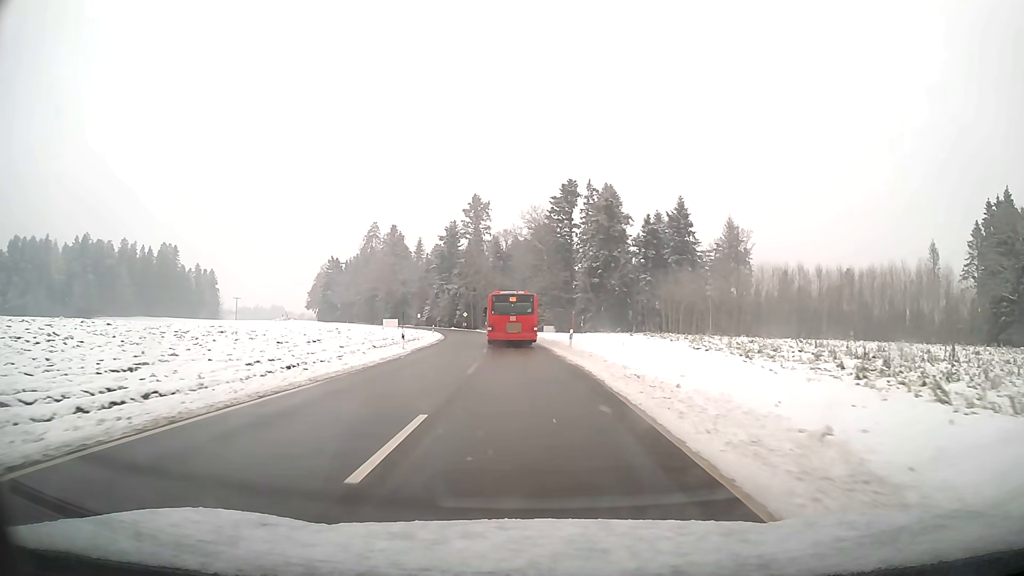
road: tertiary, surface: asphalt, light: Day
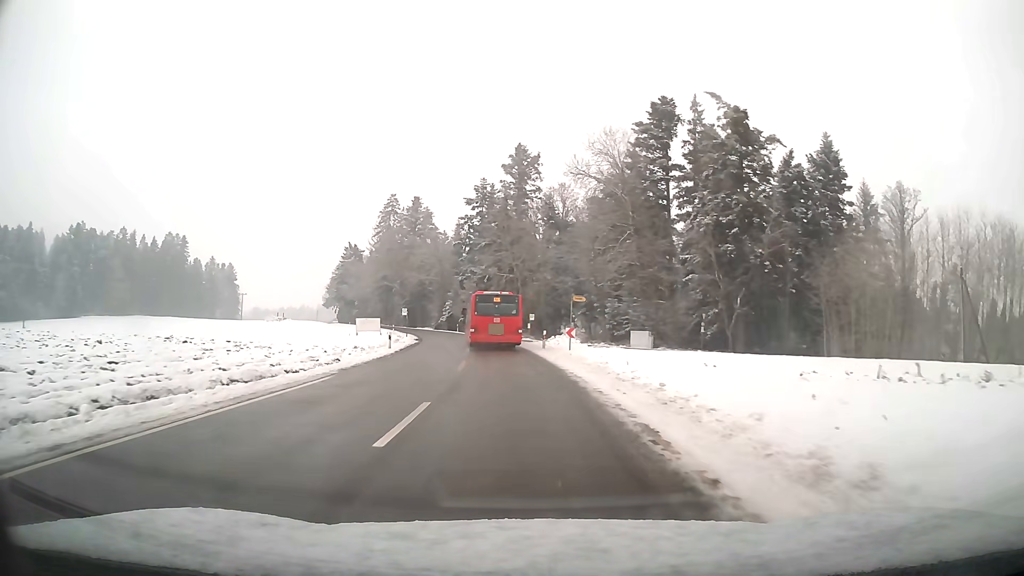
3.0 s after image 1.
(-1.7, +46.3) m; -5°
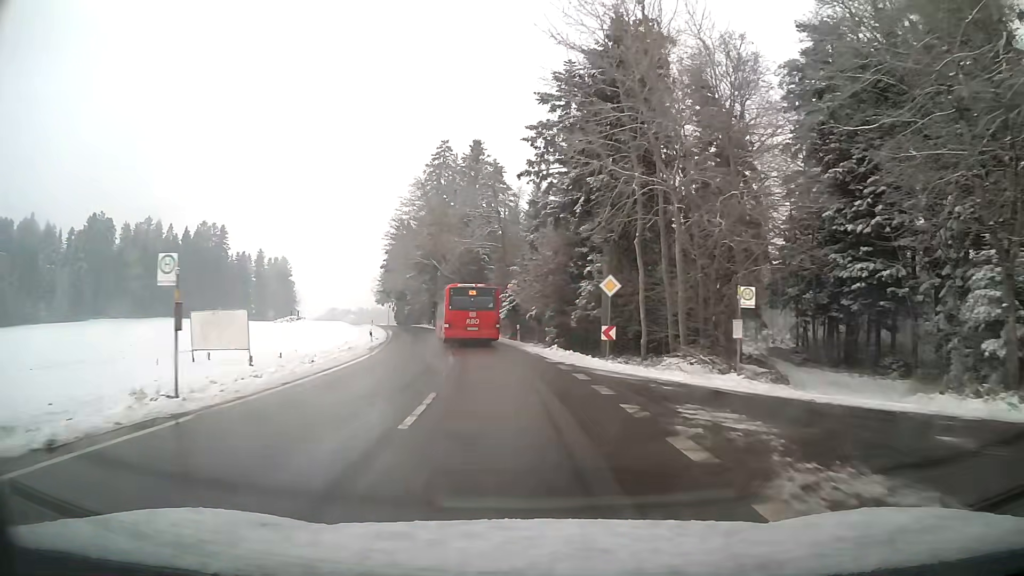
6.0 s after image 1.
(-3.1, +46.8) m; -8°
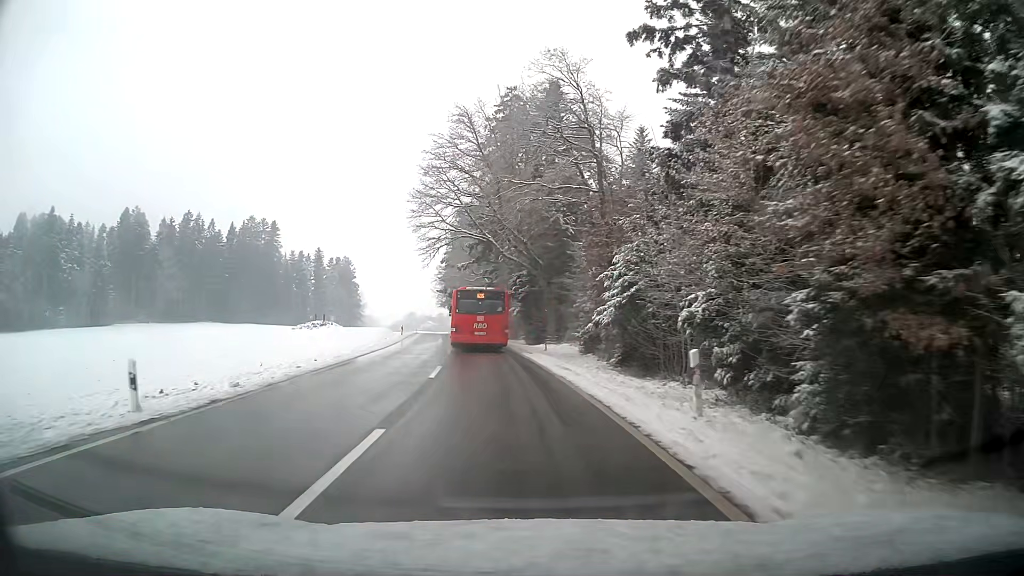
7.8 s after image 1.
(-1.7, +28.1) m; -7°
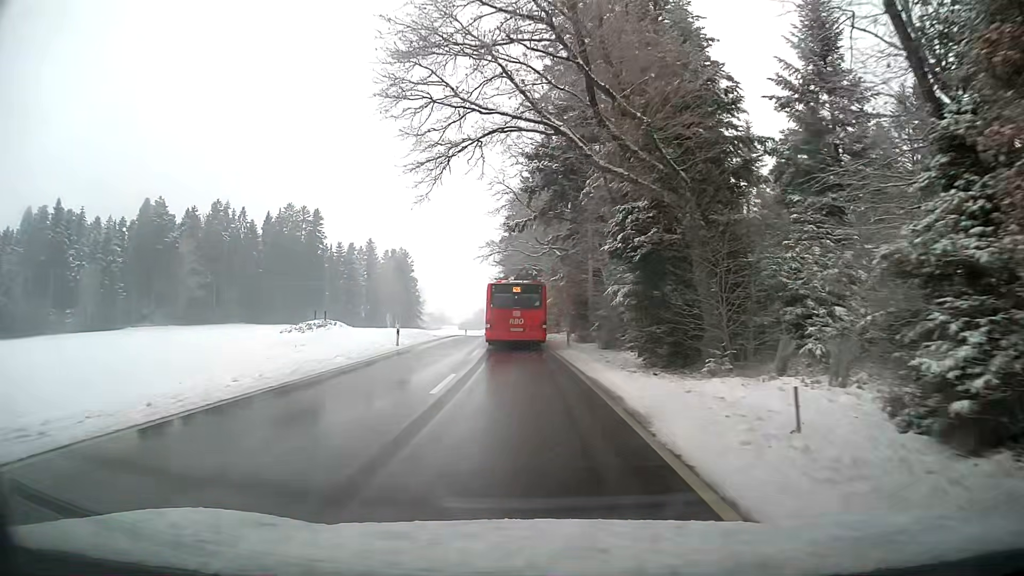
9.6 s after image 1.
(-1.7, +28.1) m; -6°
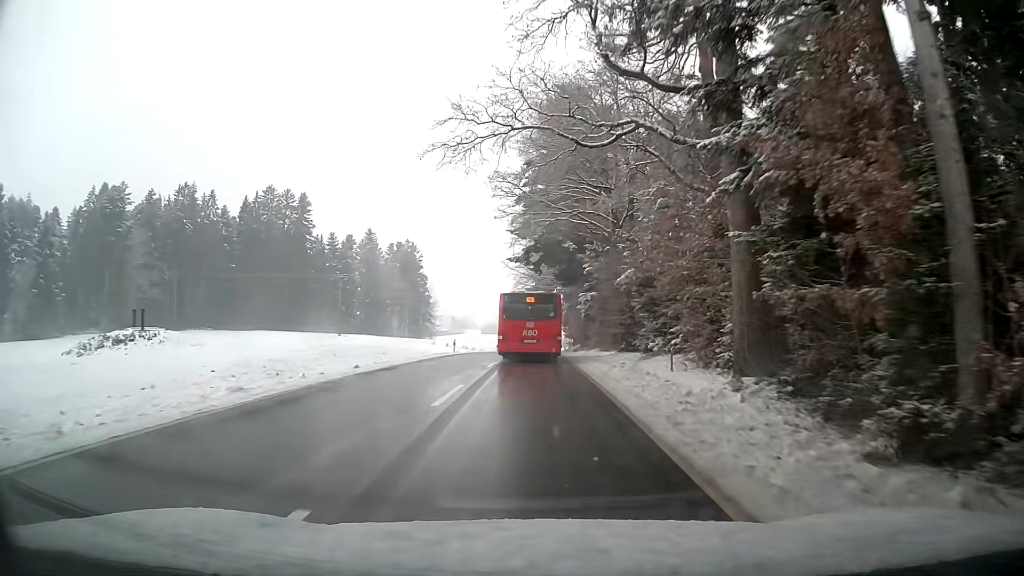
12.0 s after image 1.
(-0.8, +35.3) m; -2°
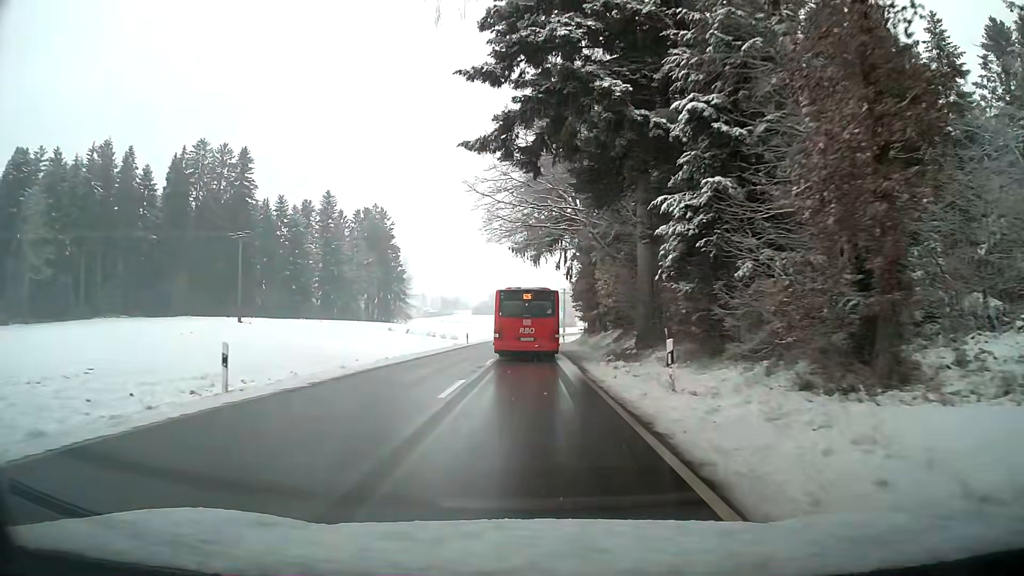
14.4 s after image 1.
(+0.1, +34.8) m; 0°
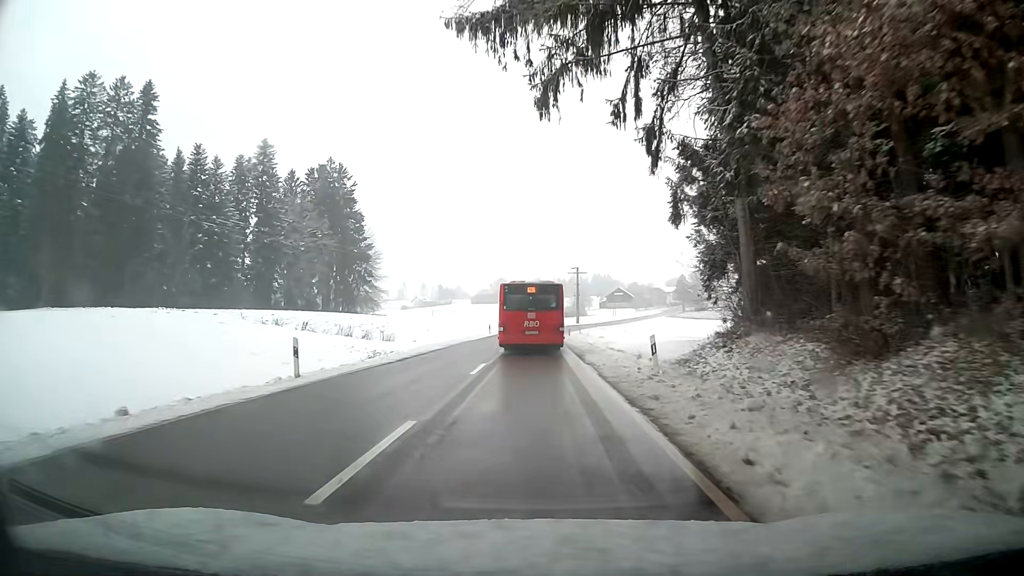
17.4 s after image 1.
(-0.3, +43.2) m; -1°
